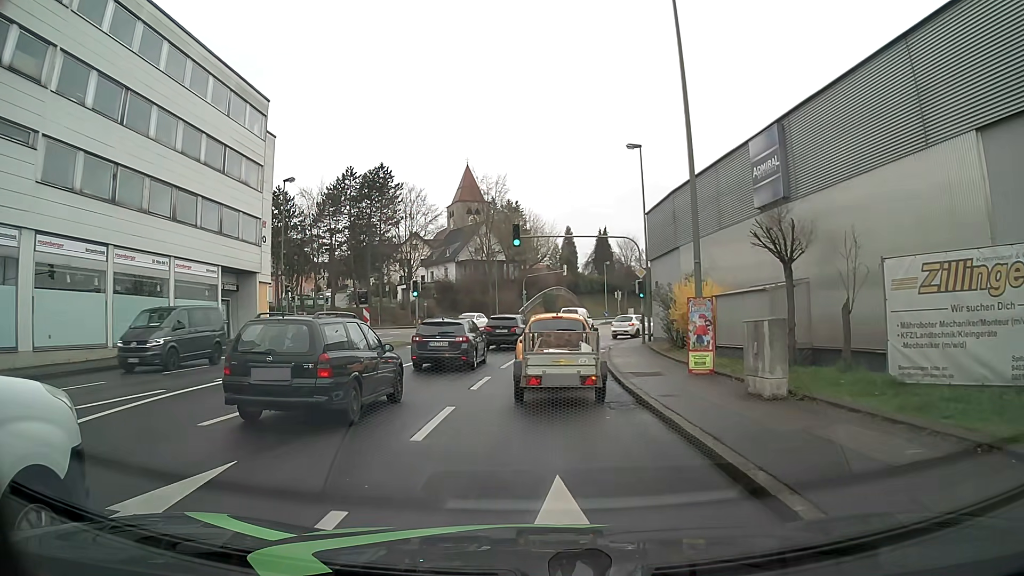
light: Day
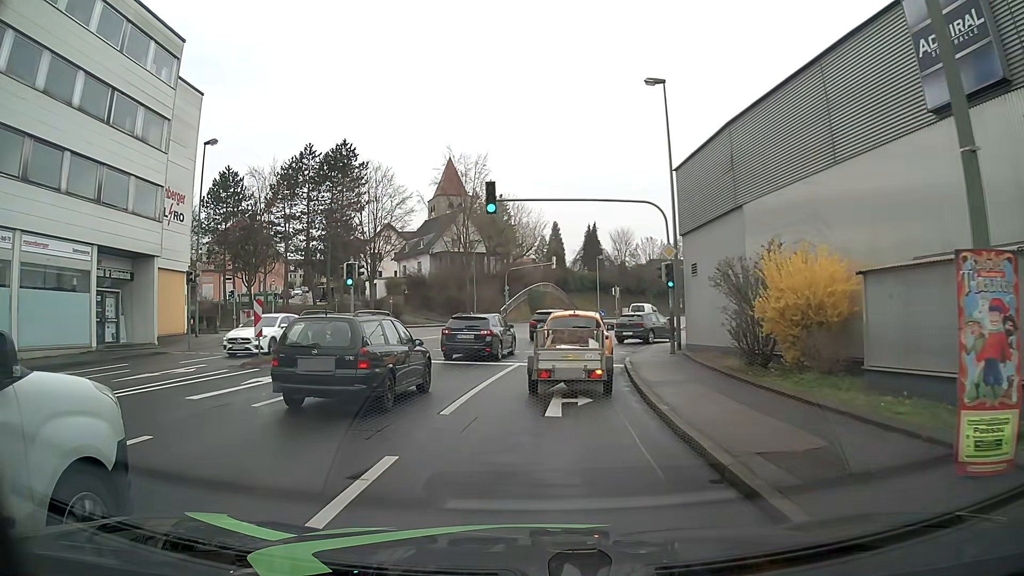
(+0.2, +10.3) m; +2°
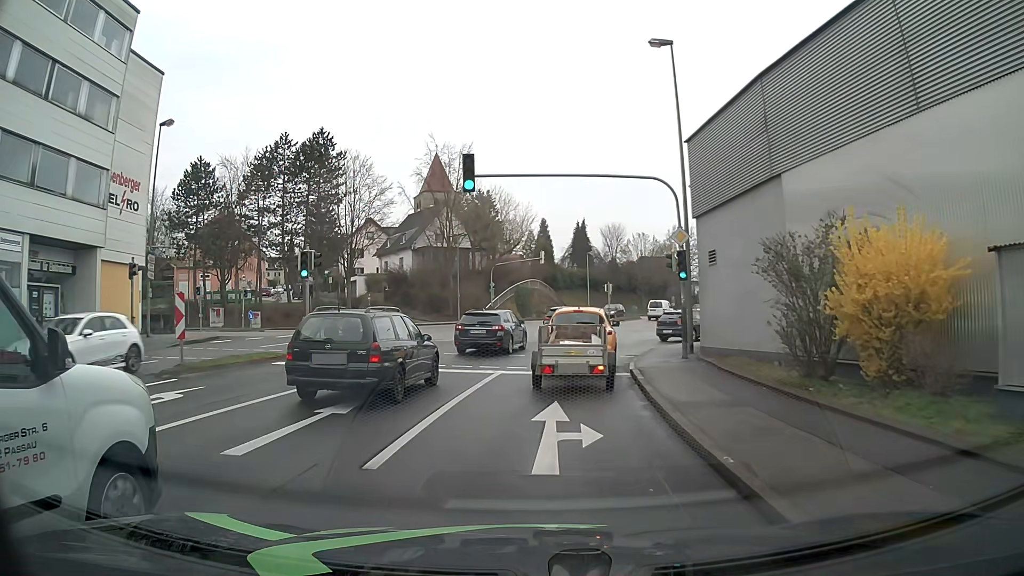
(0.0, +3.8) m; 0°
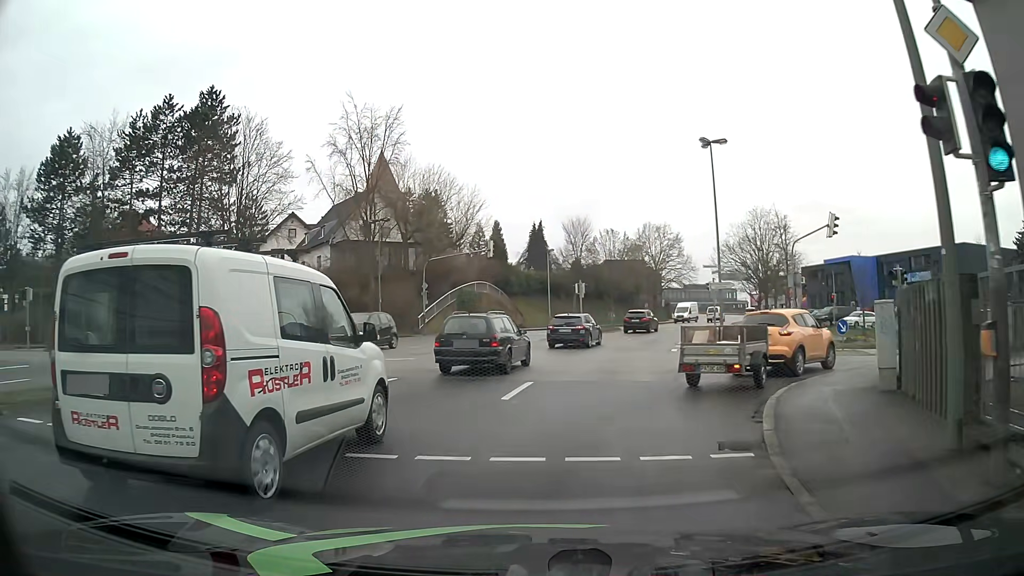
(+0.7, +15.2) m; +4°
(+1, +10) (+6, +18) (+15, +22) (+25, +24) (+35, +25) (+45, +26) (+55, +27) (+65, +28) (+75, +29) (+85, +31) m
